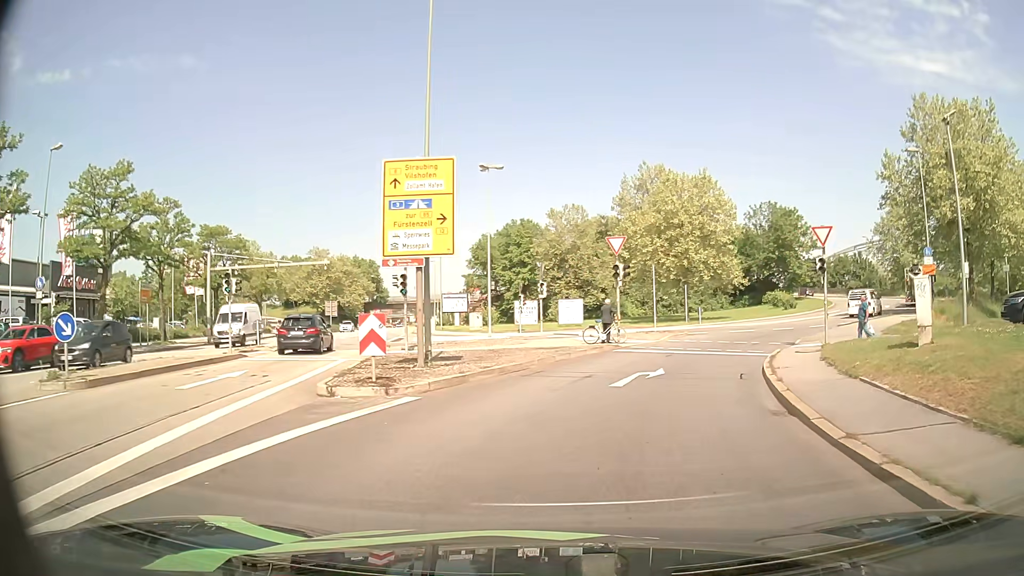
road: primary_link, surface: asphalt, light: Day
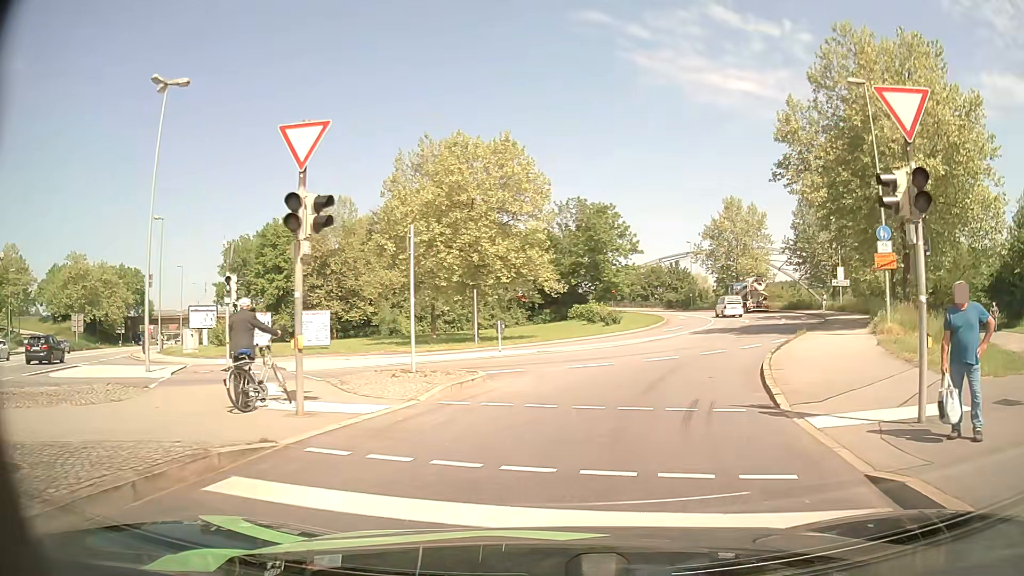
(+2.7, +16.9) m; +19°
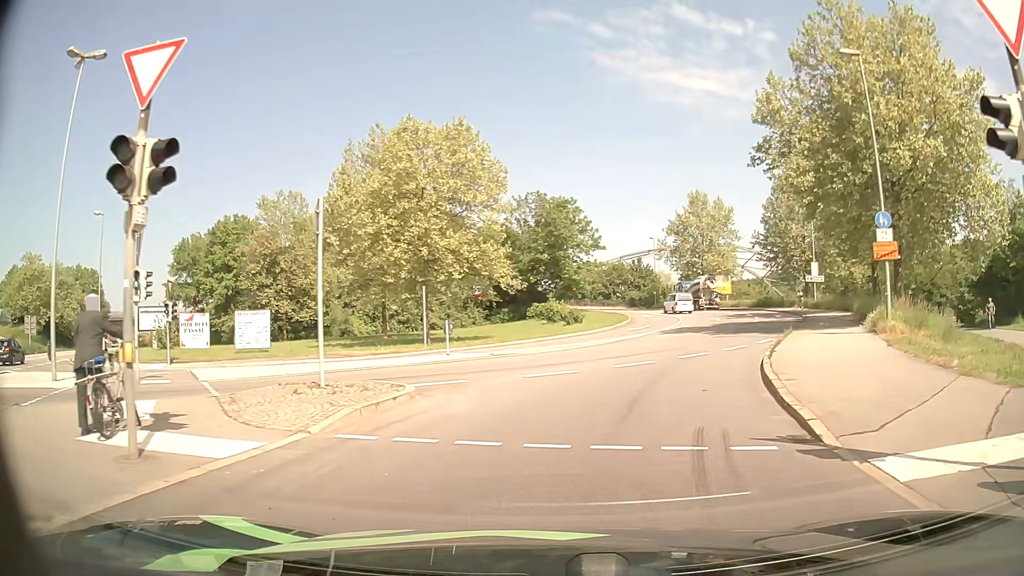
(+0.1, +3.3) m; +3°
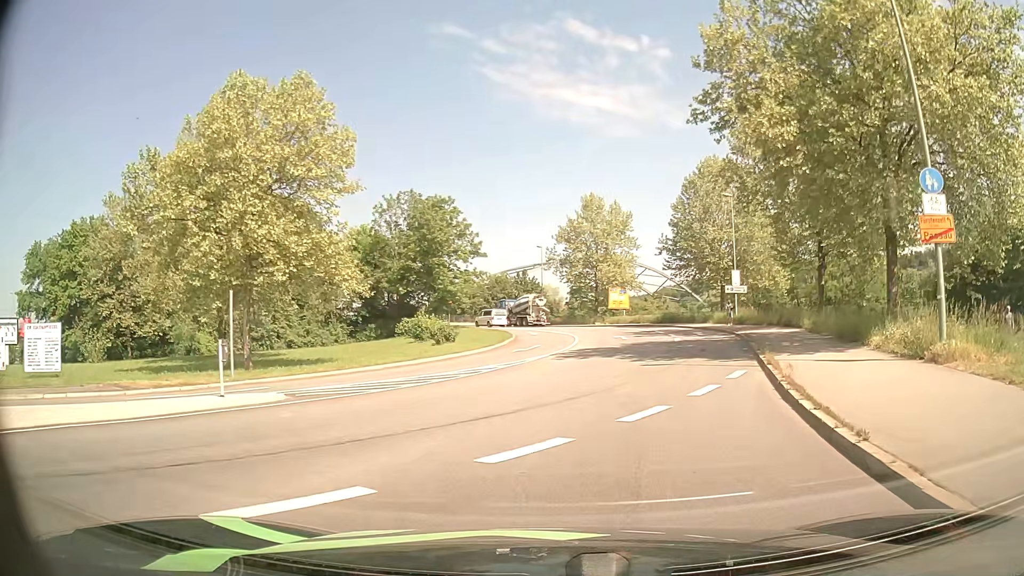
(+0.8, +9.9) m; +9°
(+1, +10) (+3, +20) (+4, +30) (+6, +40) (+6, +49) (+6, +59) (+3, +69) (-2, +78) (-8, +86) (-14, +94) m
